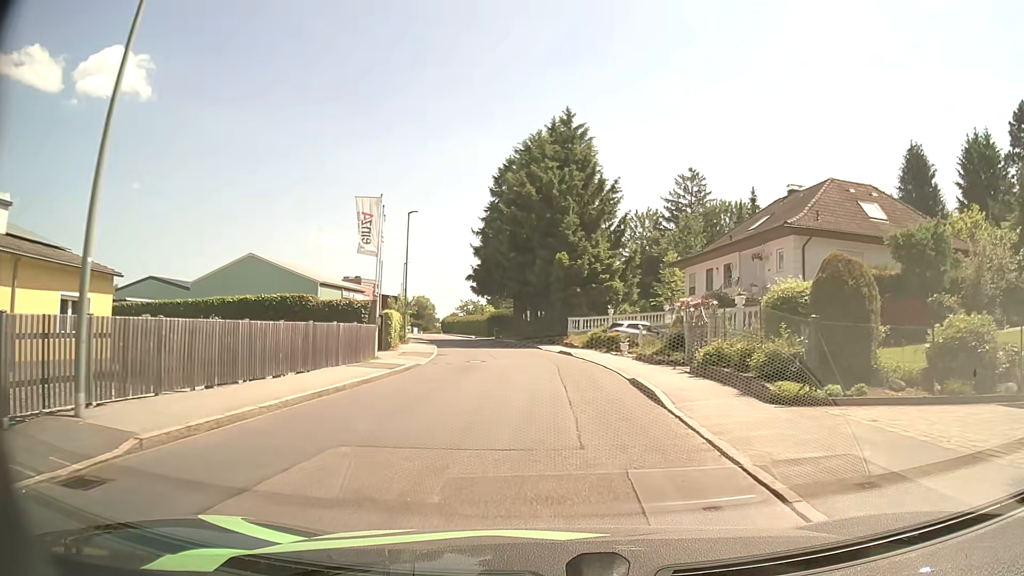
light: Day
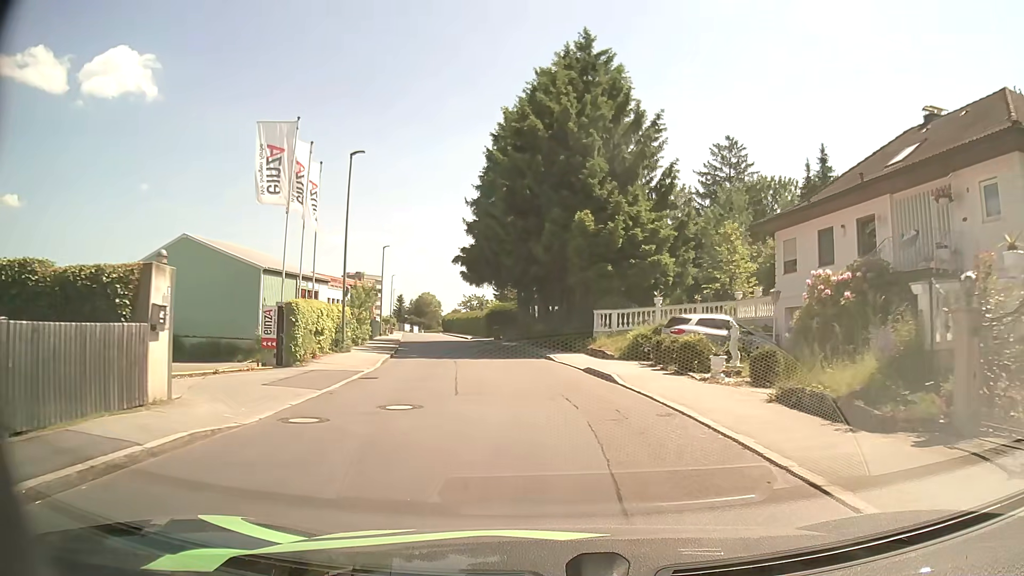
(-0.1, +14.9) m; -1°
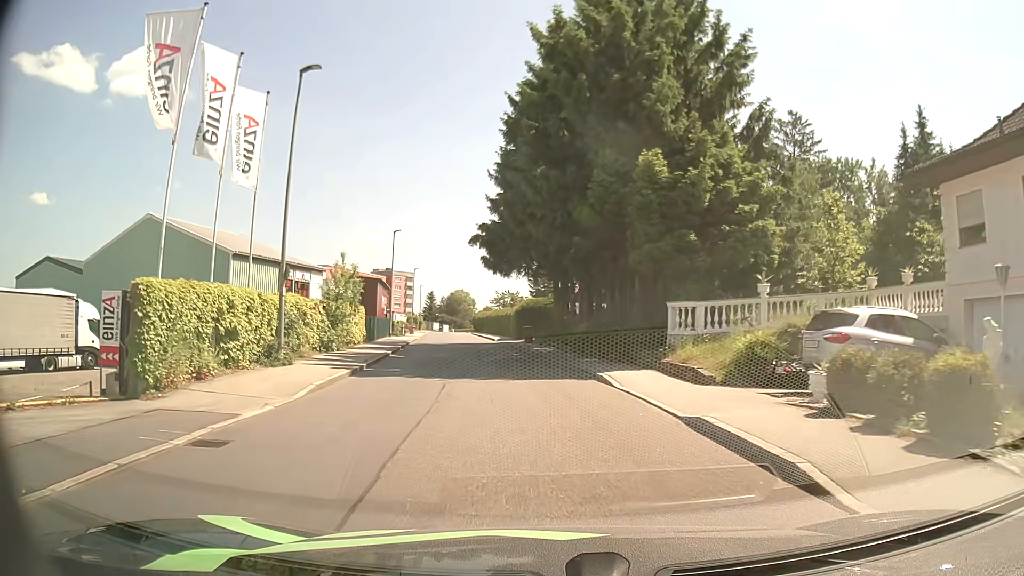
(-0.2, +10.0) m; -3°
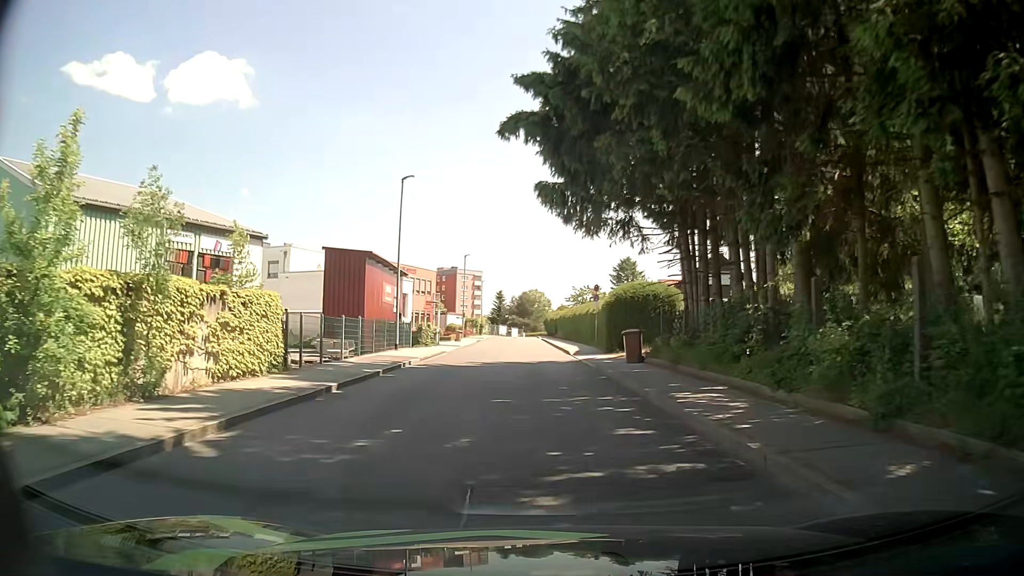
(-1.2, +20.6) m; -7°
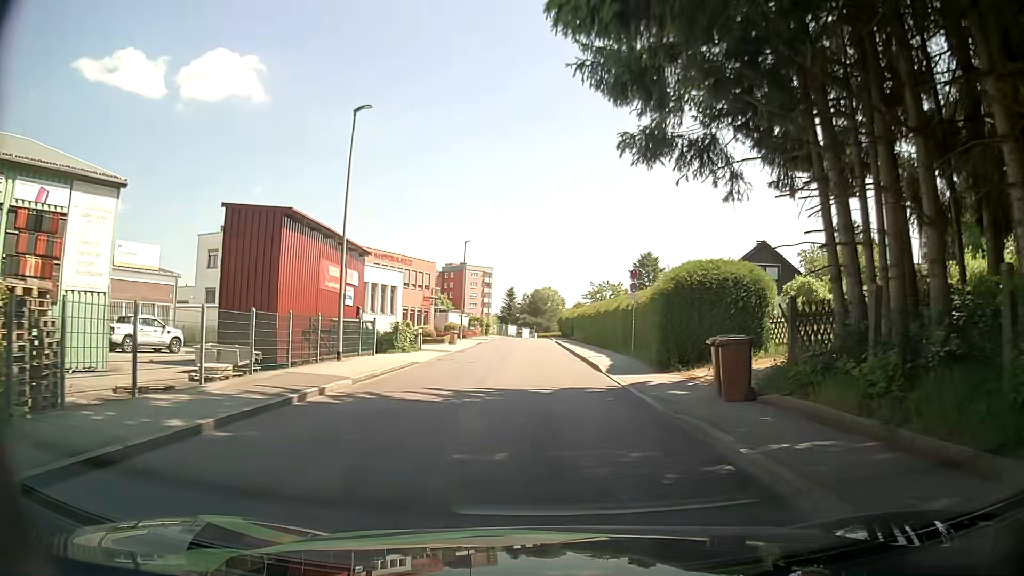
(-0.1, +10.7) m; 0°
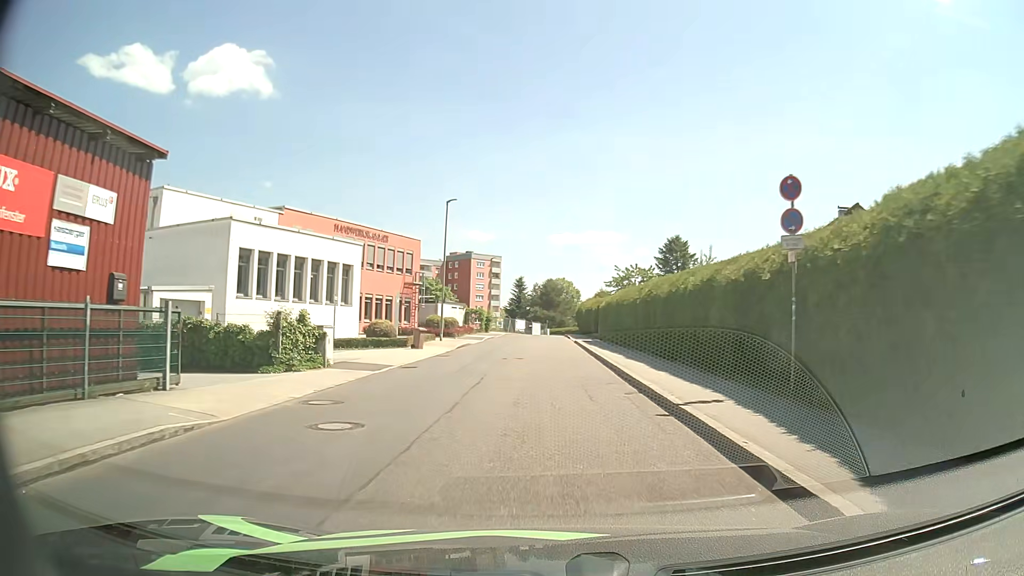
(-0.3, +16.6) m; -1°
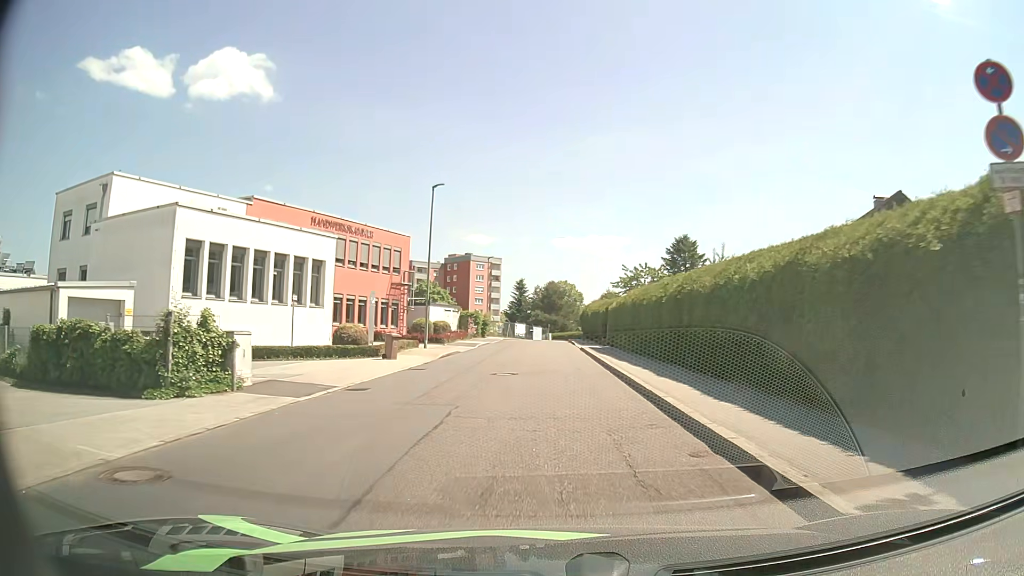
(-0.1, +5.6) m; -1°
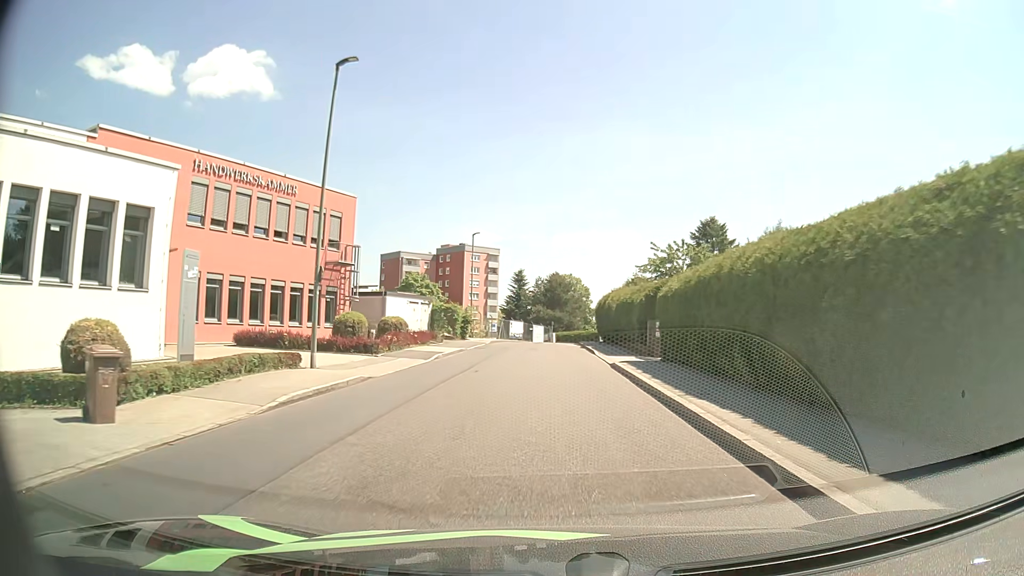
(+0.2, +16.8) m; 0°
